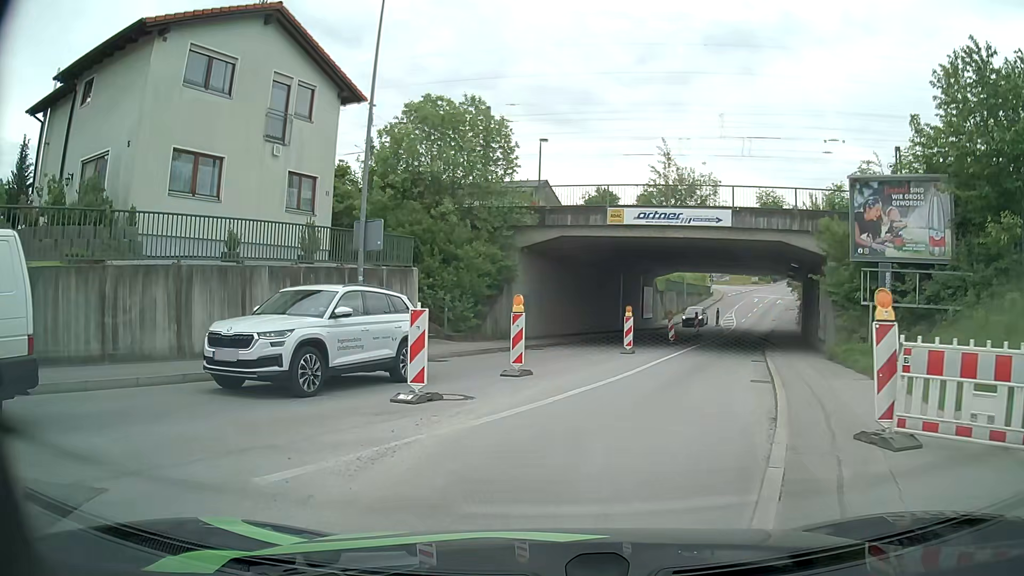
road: tertiary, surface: asphalt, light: Day
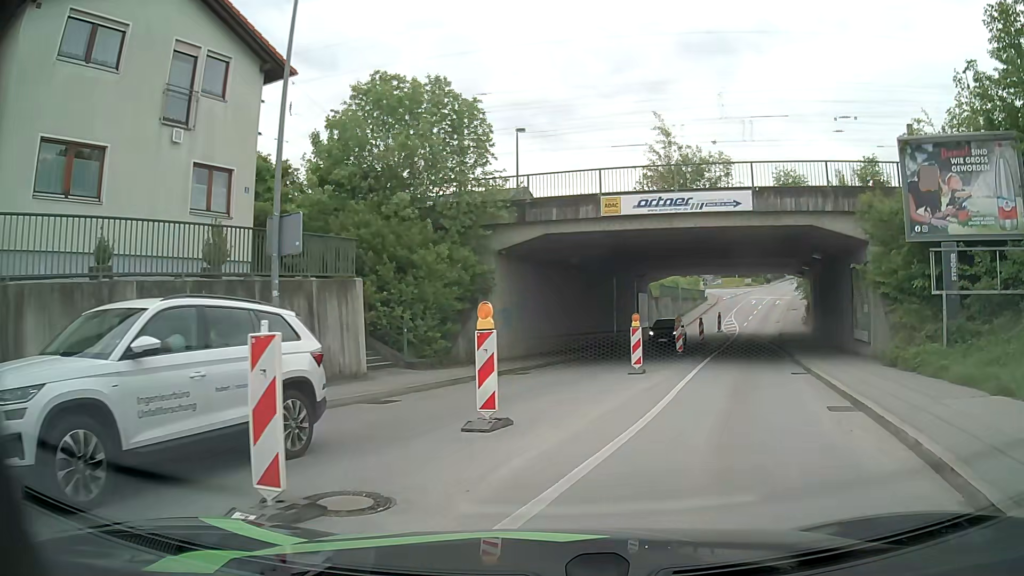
(-0.2, +5.0) m; 0°
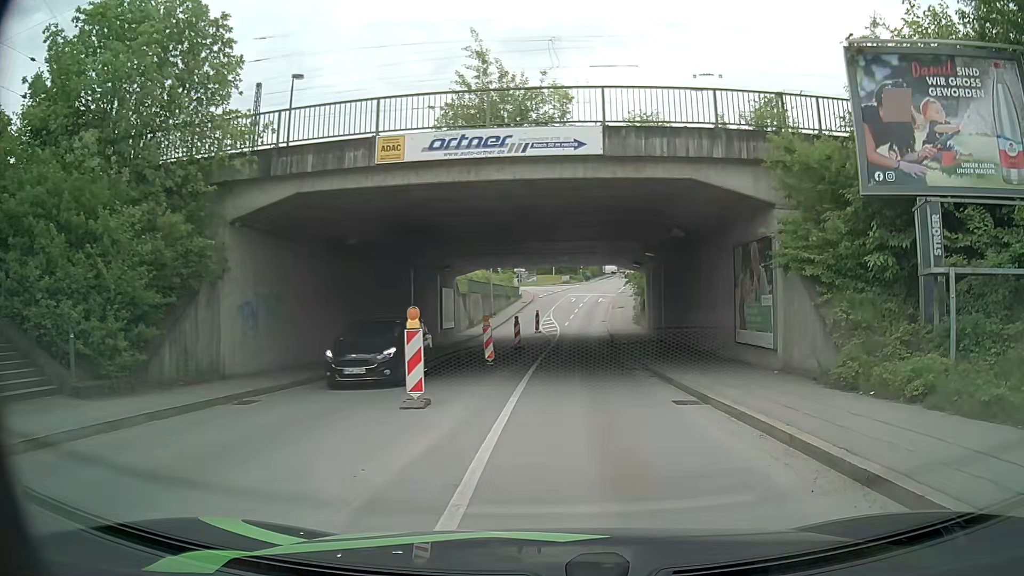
(+0.8, +7.5) m; +15°
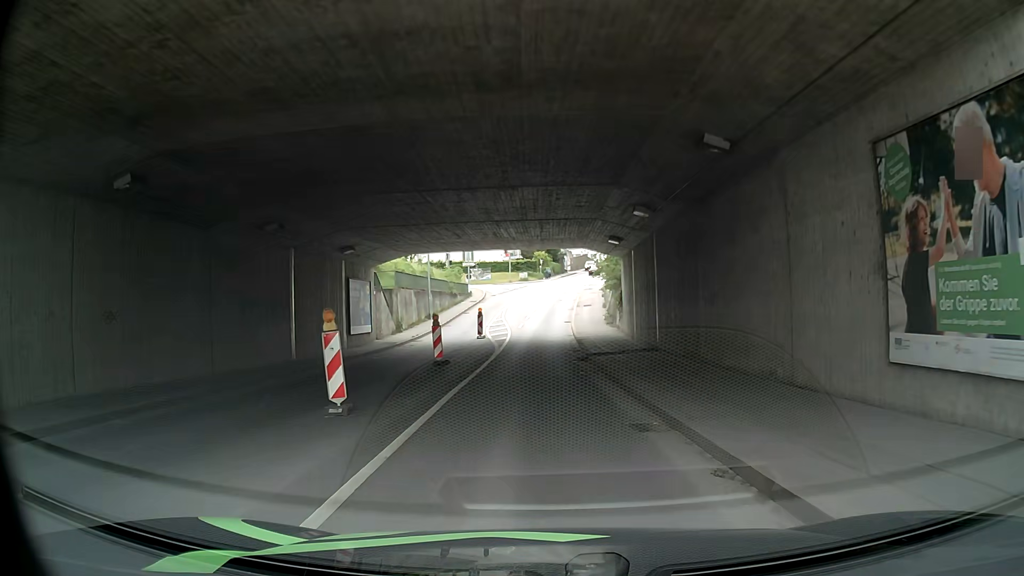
(+0.6, +11.7) m; +2°
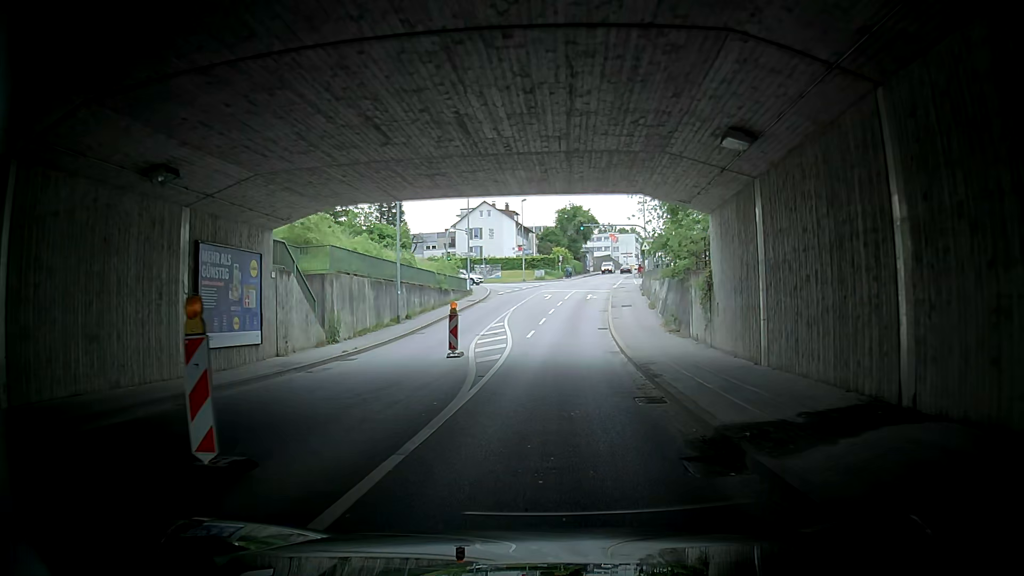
(0.0, +16.4) m; 0°
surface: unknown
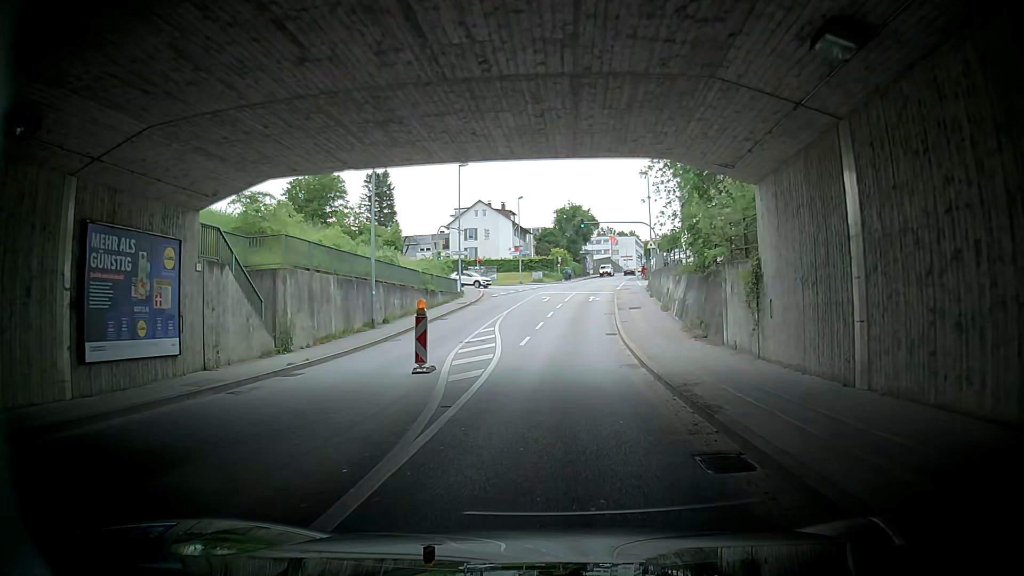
(+0.2, +4.8) m; 0°
